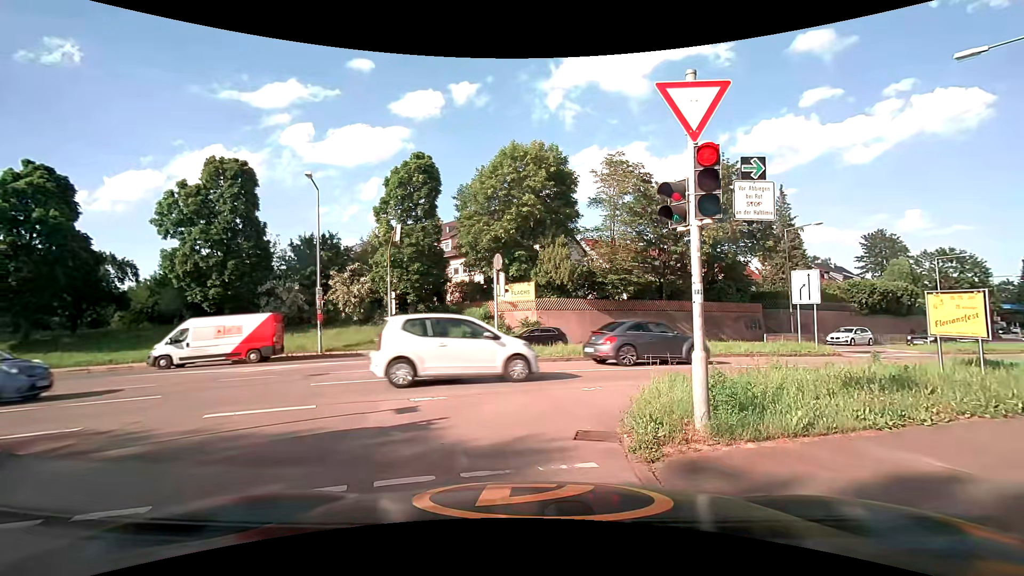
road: residential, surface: asphalt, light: Day
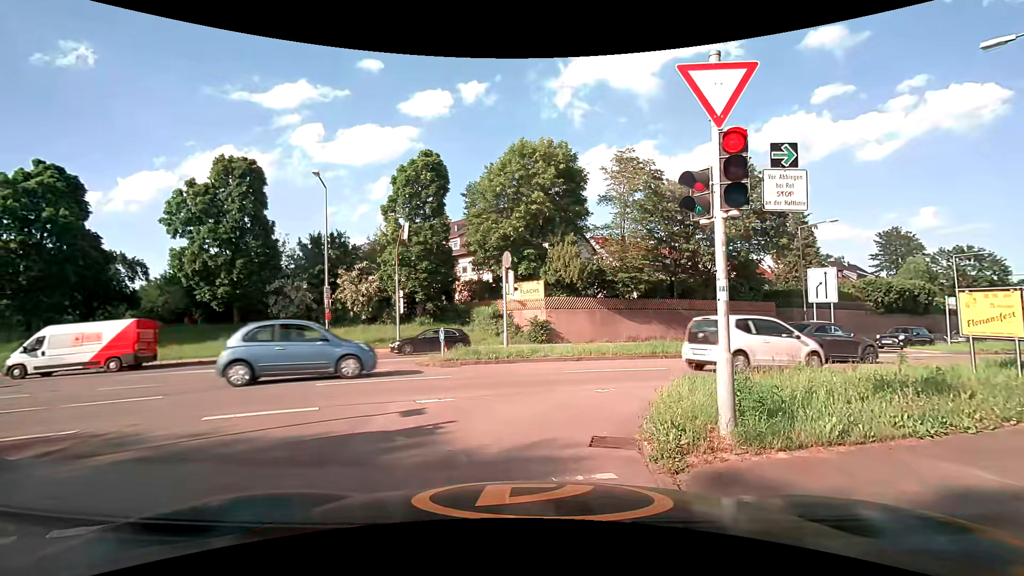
(0.0, +0.3) m; 0°
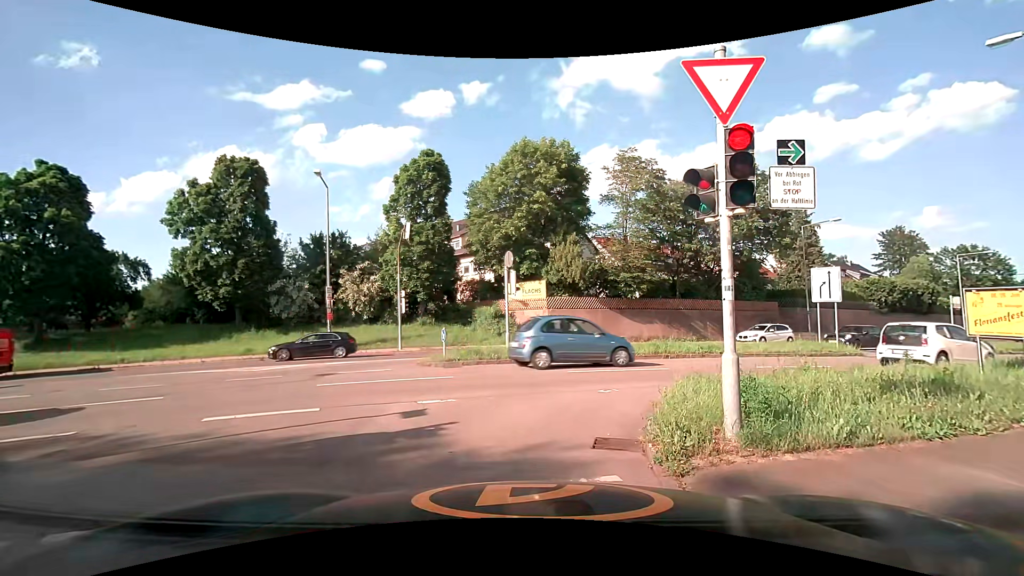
(0.0, +0.1) m; 0°
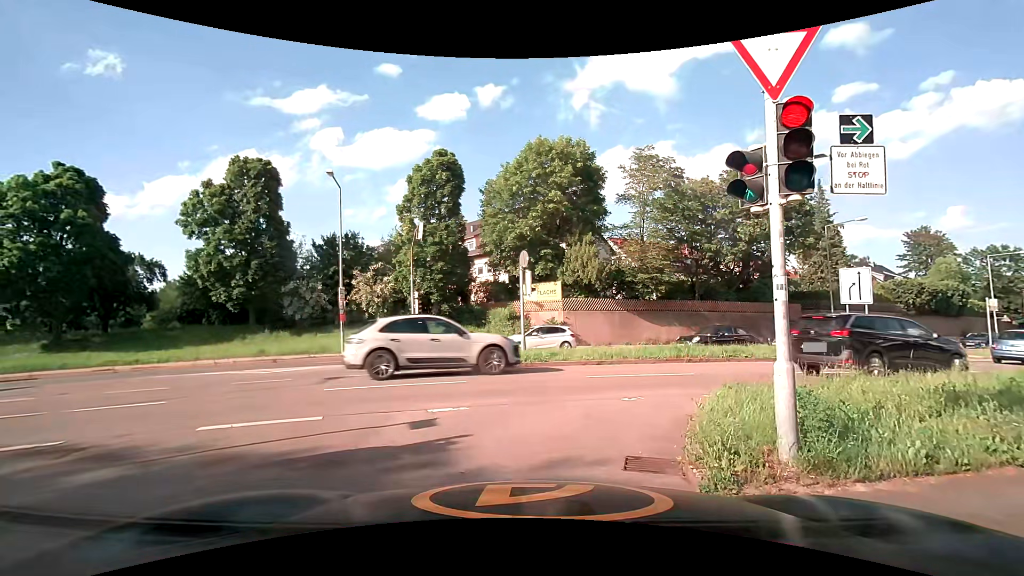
(0.0, +0.6) m; 0°
